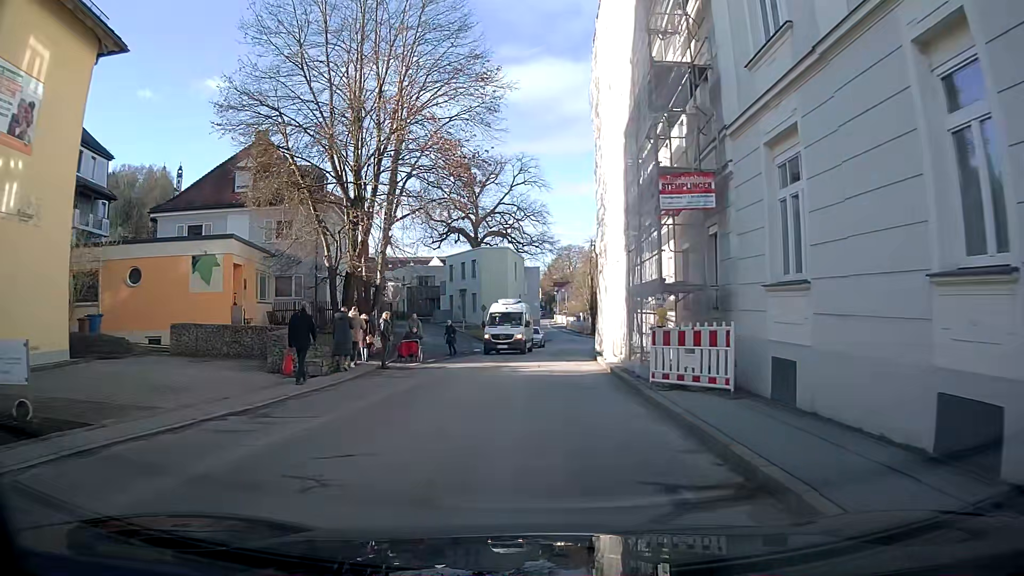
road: primary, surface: asphalt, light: Day
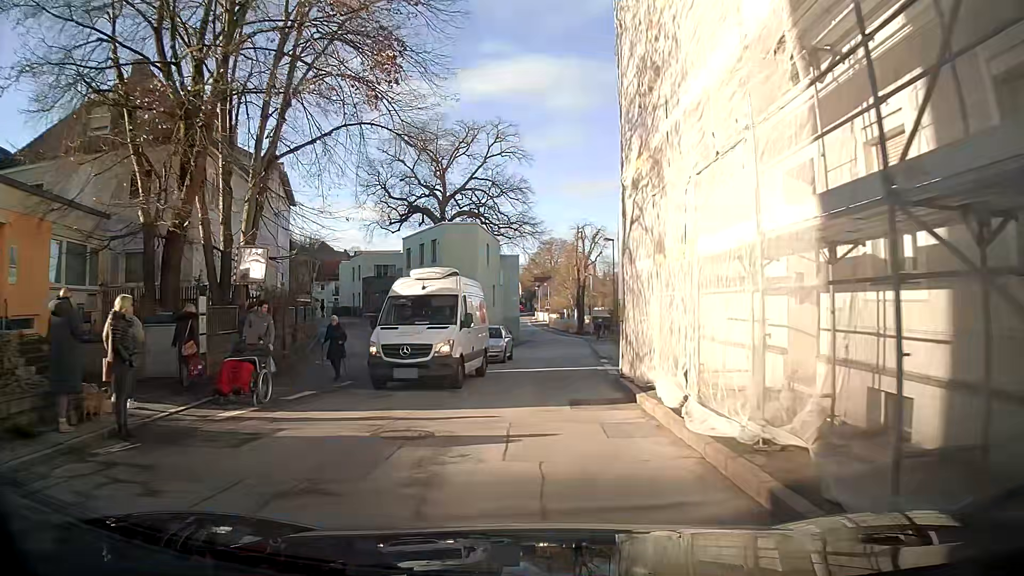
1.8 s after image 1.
(+0.3, +13.4) m; +2°
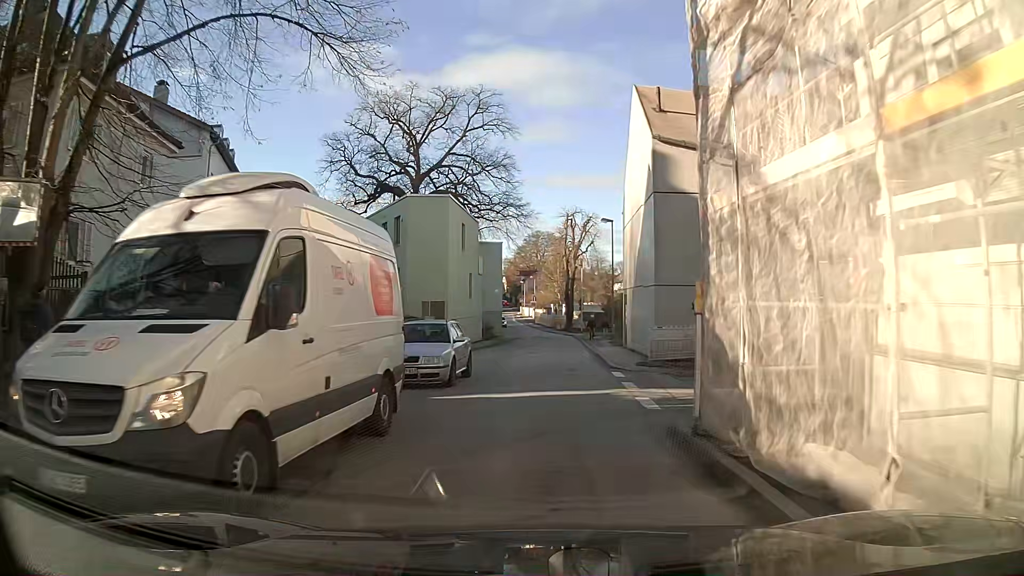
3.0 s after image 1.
(+0.2, +8.3) m; +3°
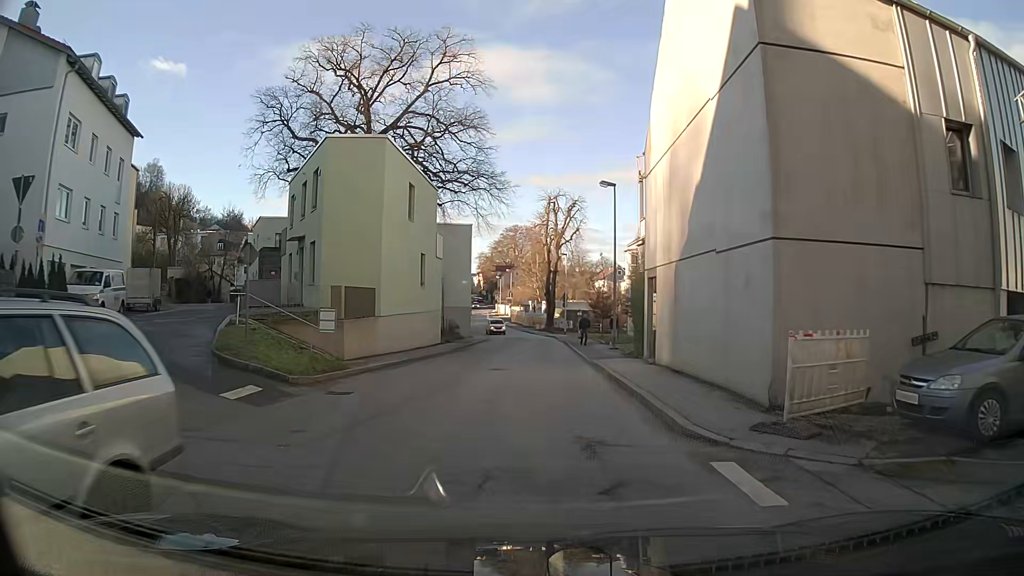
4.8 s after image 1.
(+0.1, +11.8) m; +1°
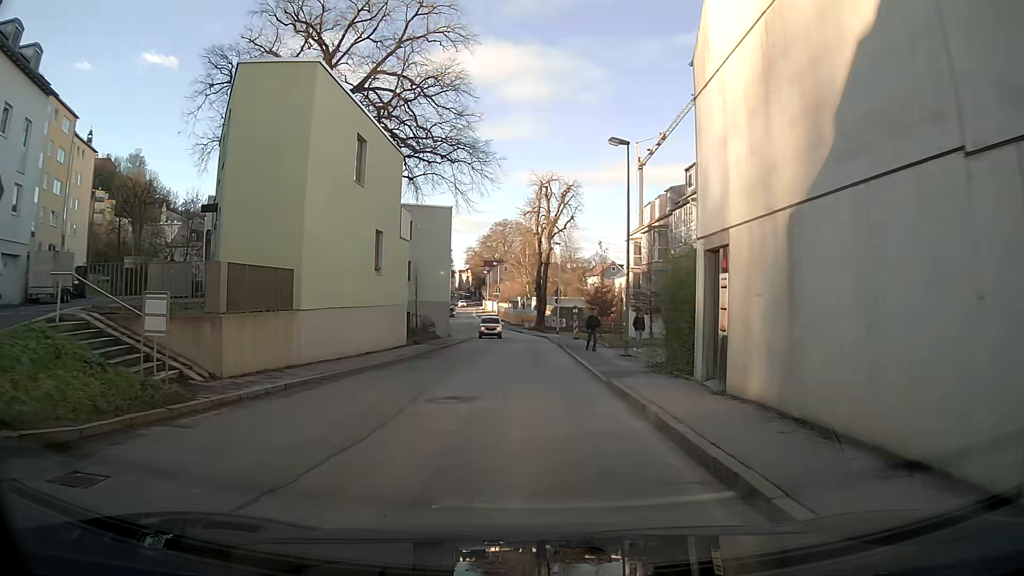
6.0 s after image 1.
(0.0, +7.9) m; 0°
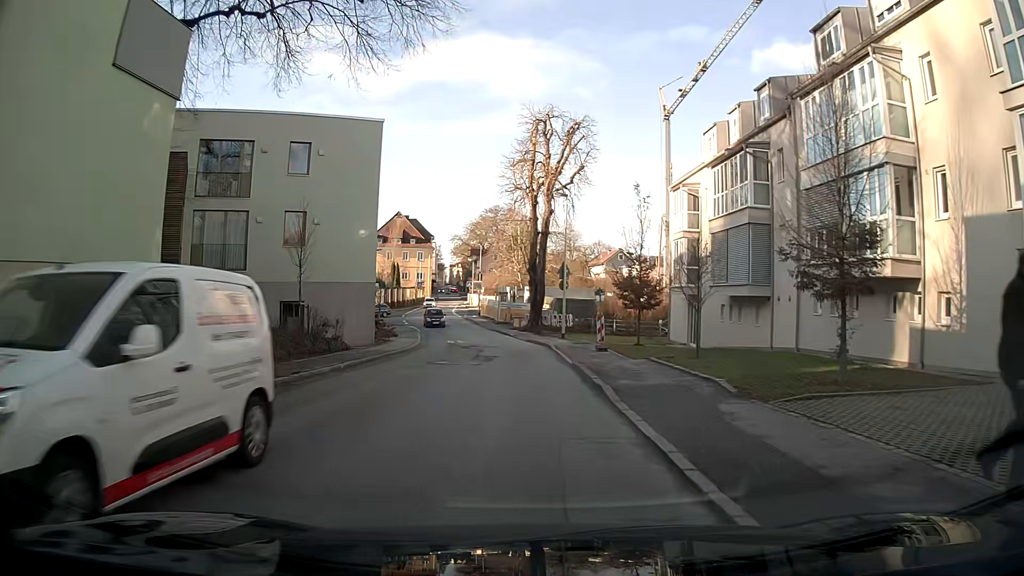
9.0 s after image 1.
(+0.4, +22.5) m; +1°
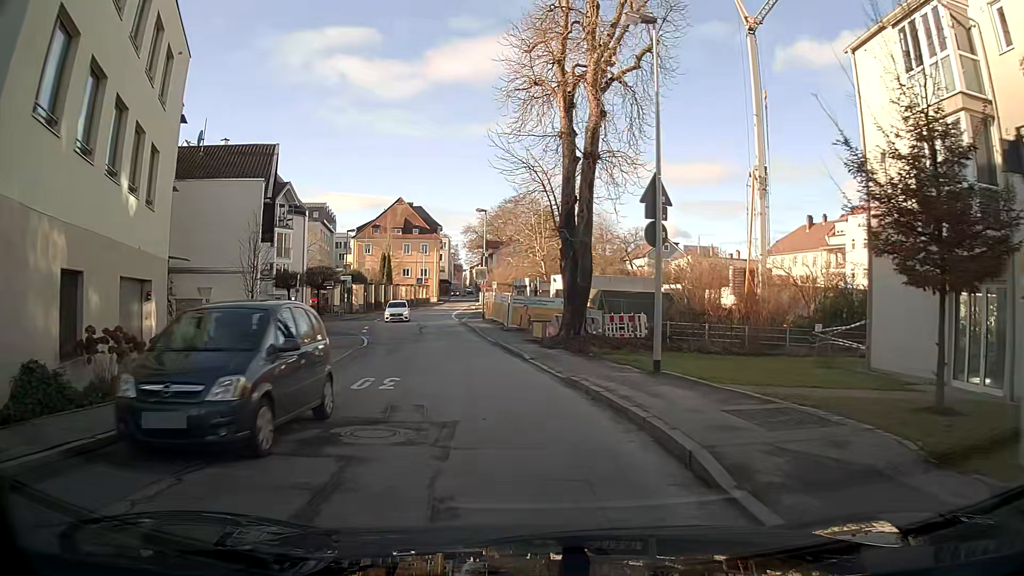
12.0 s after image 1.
(-0.4, +23.4) m; -3°
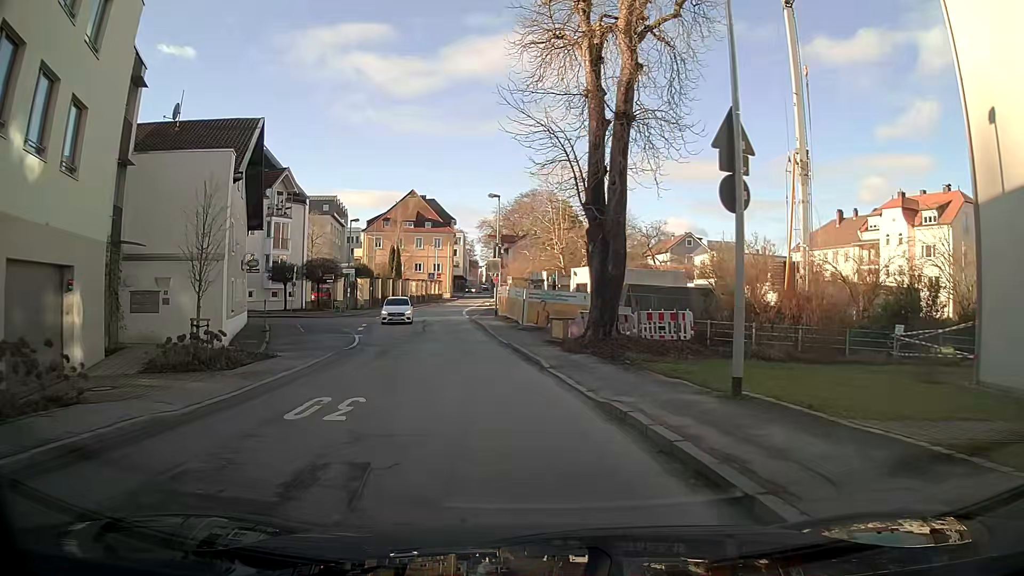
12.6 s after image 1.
(-0.1, +4.7) m; -2°
(0, +10) (-2, +20) (-3, +30) (-5, +40) (-6, +50) (-7, +60) (-7, +70) (-7, +80) (-7, +90) (-7, +100) m
